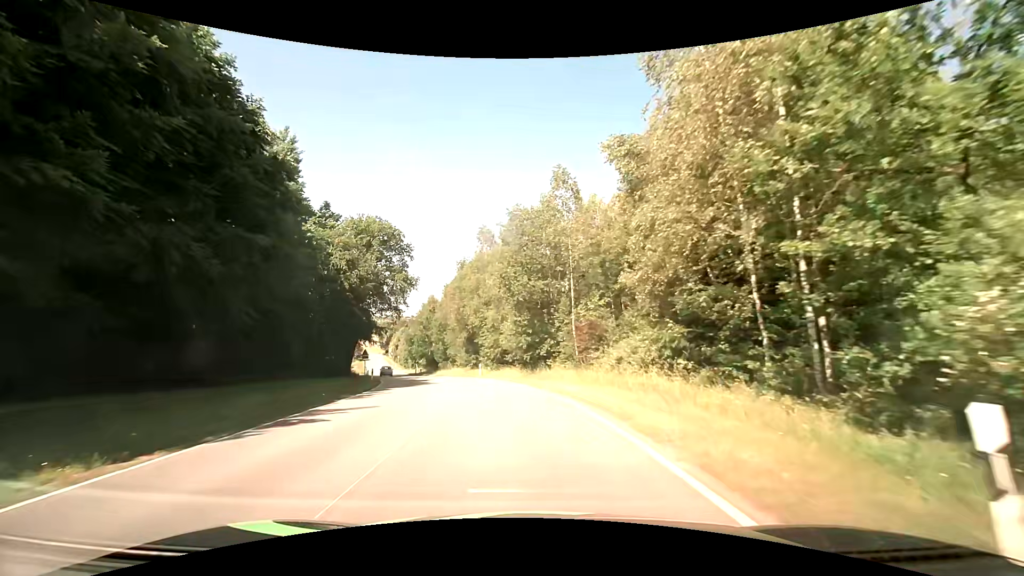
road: tertiary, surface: asphalt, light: Day
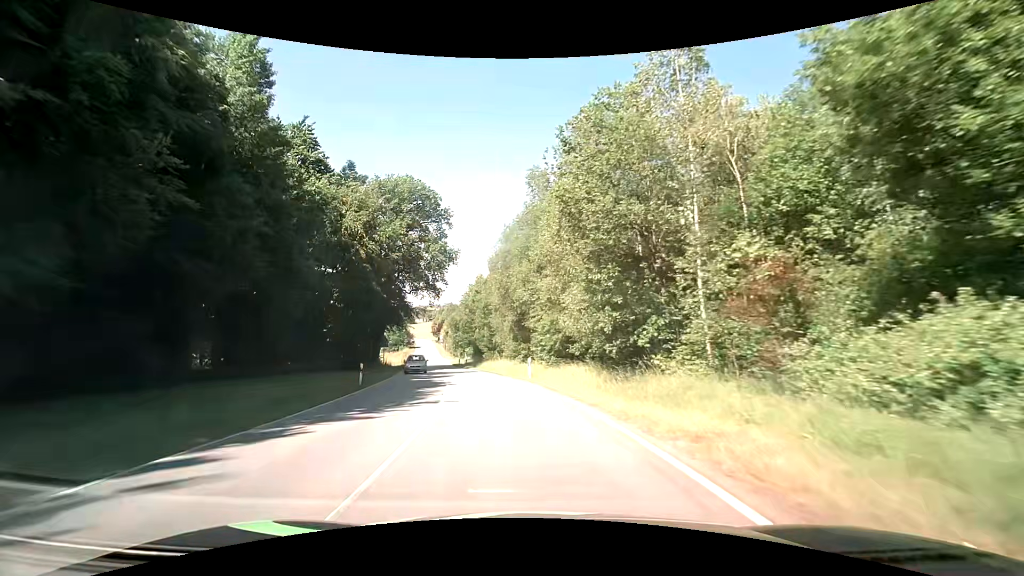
(-1.0, +14.7) m; -8°
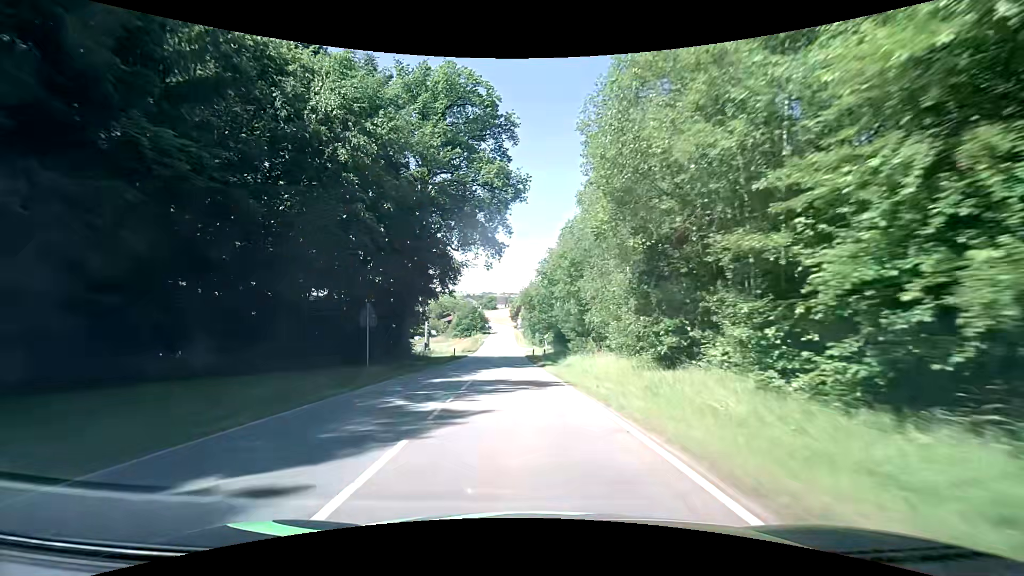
(-2.0, +23.5) m; -9°
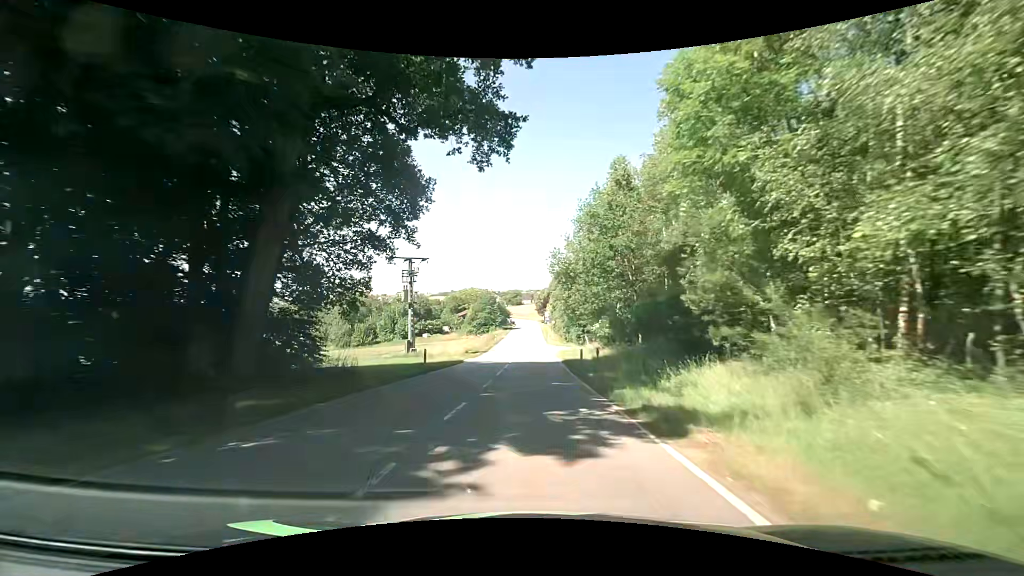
(-0.8, +24.8) m; -3°
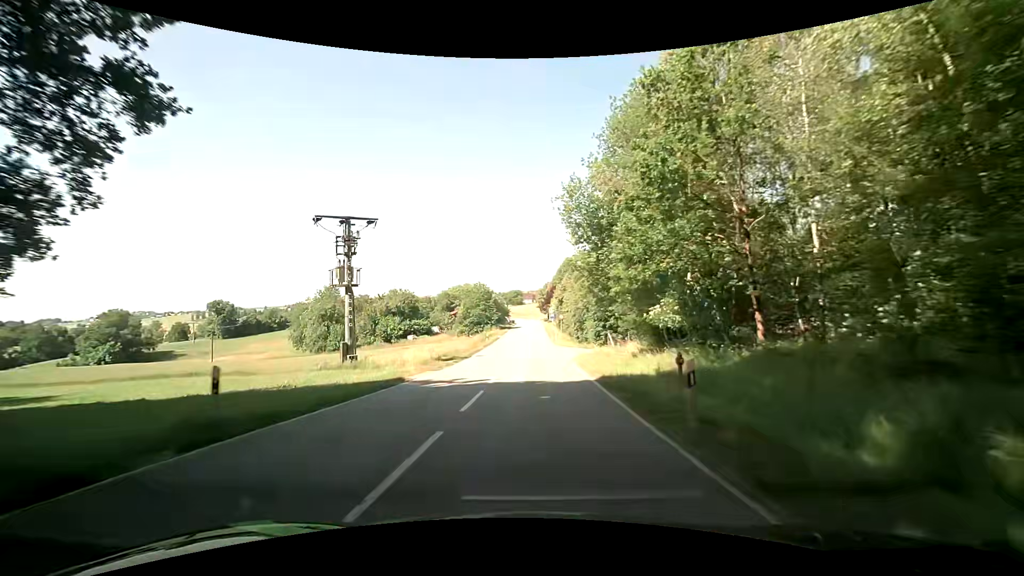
(-0.1, +17.0) m; 0°
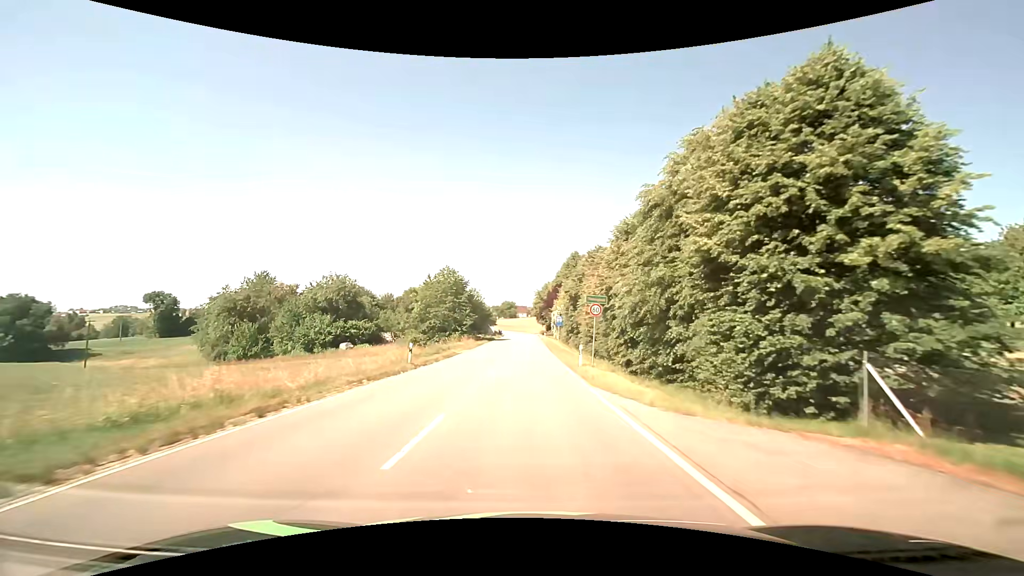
(0.0, +34.6) m; 0°
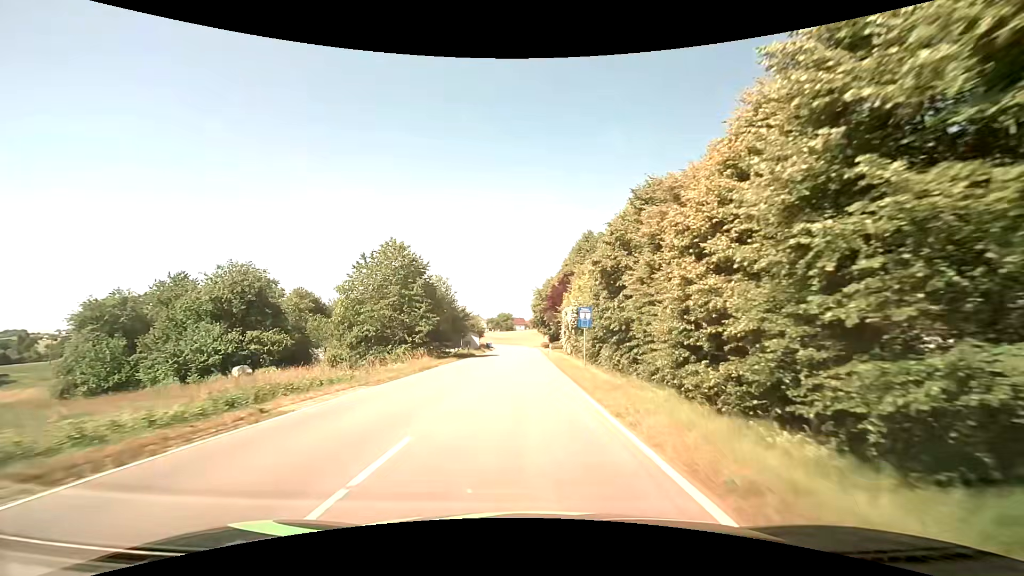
(+0.2, +25.8) m; +1°
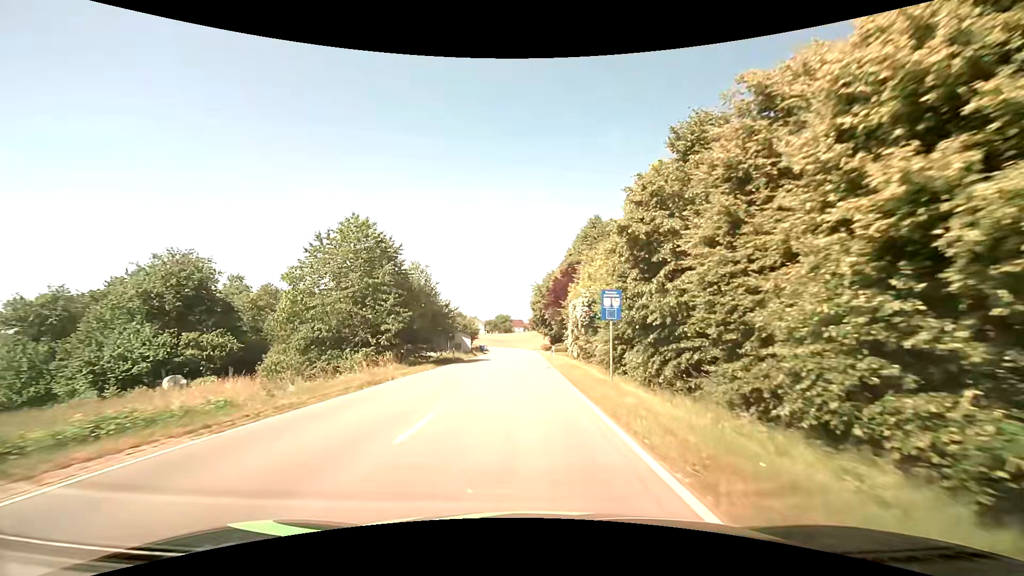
(0.0, +8.7) m; 0°
(0, +10) (0, +20) (0, +30) (0, +40) (0, +50) (0, +60) (-1, +70) (-1, +80) (-2, +90) (-3, +100) m
